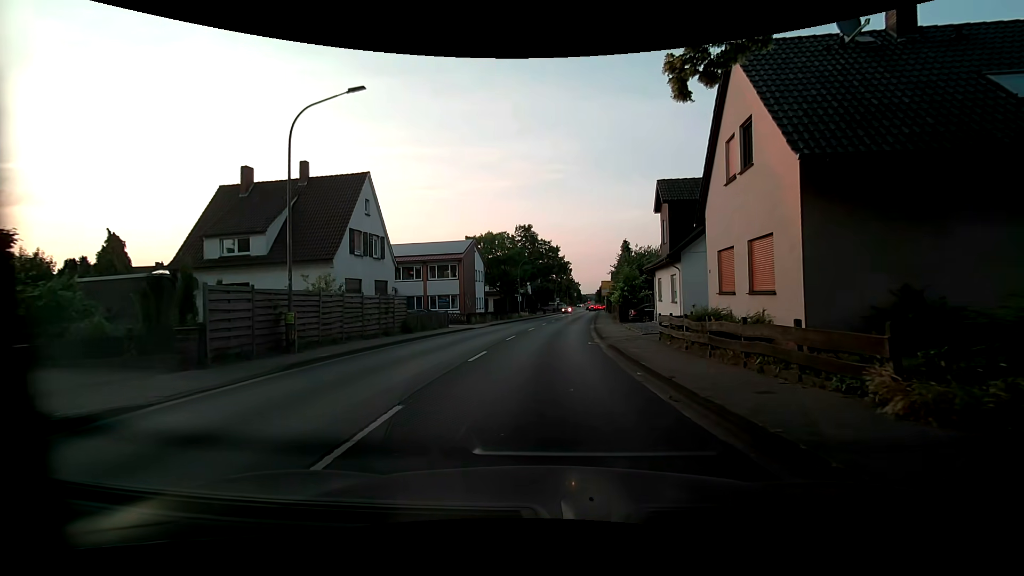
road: primary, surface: asphalt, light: Day
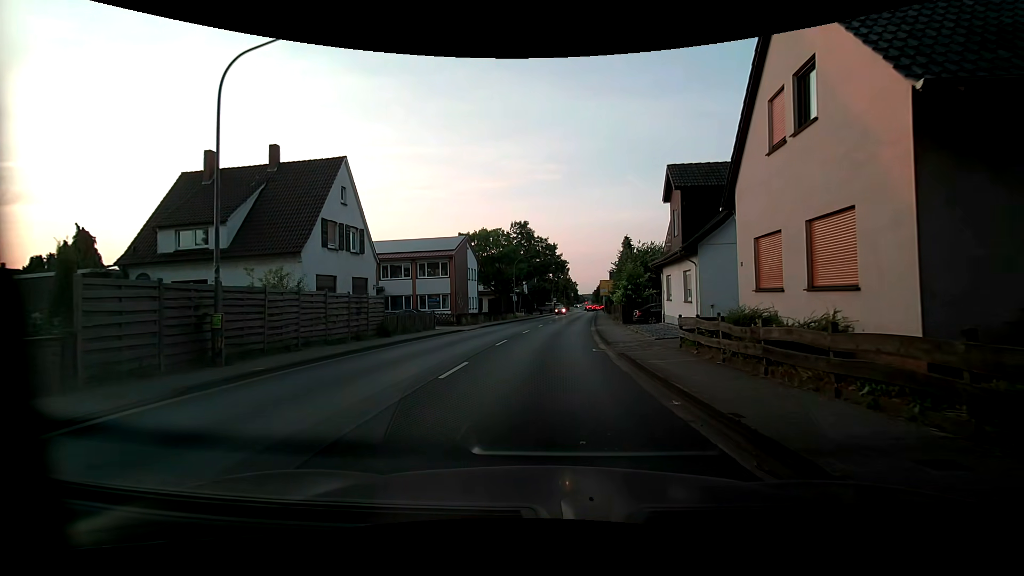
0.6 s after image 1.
(0.0, +3.3) m; -1°
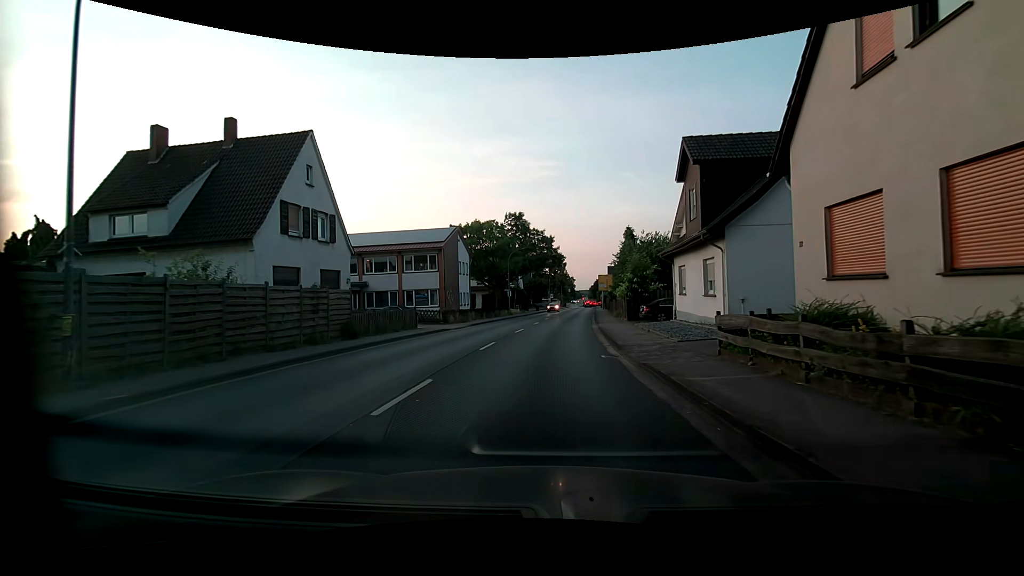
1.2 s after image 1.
(+0.1, +3.7) m; +2°
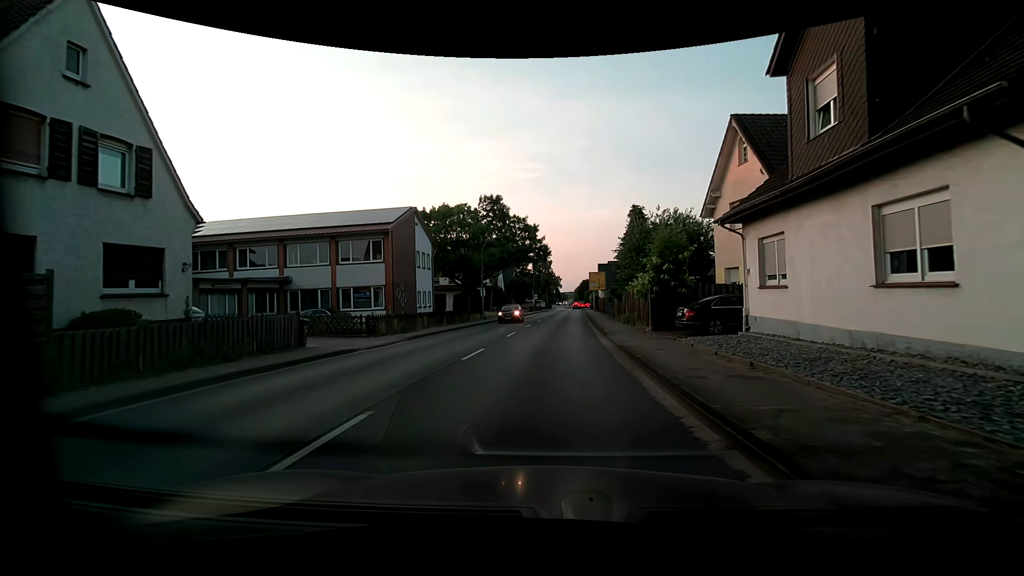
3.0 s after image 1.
(+0.1, +11.8) m; +3°
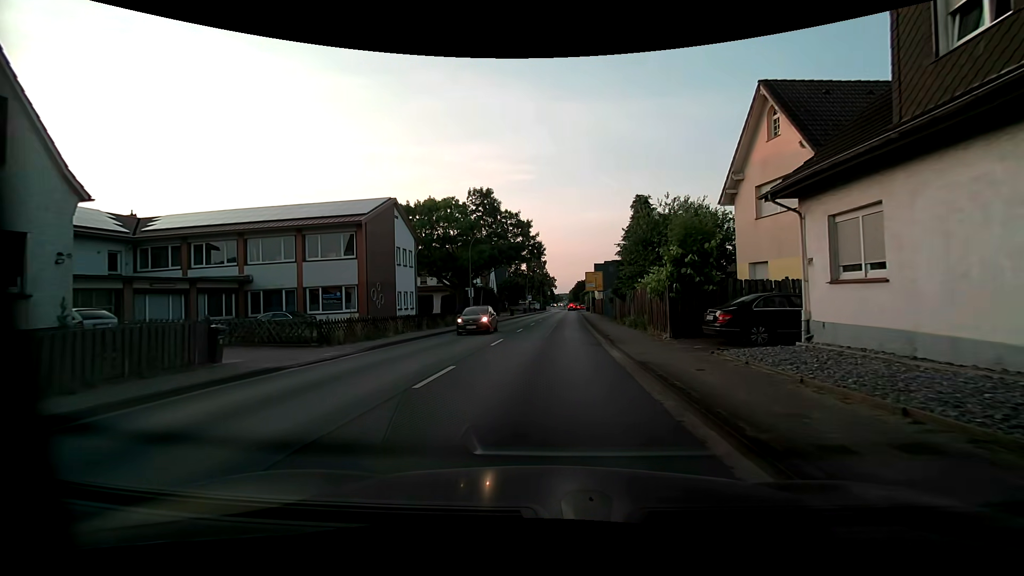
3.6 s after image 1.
(-0.1, +4.1) m; -1°
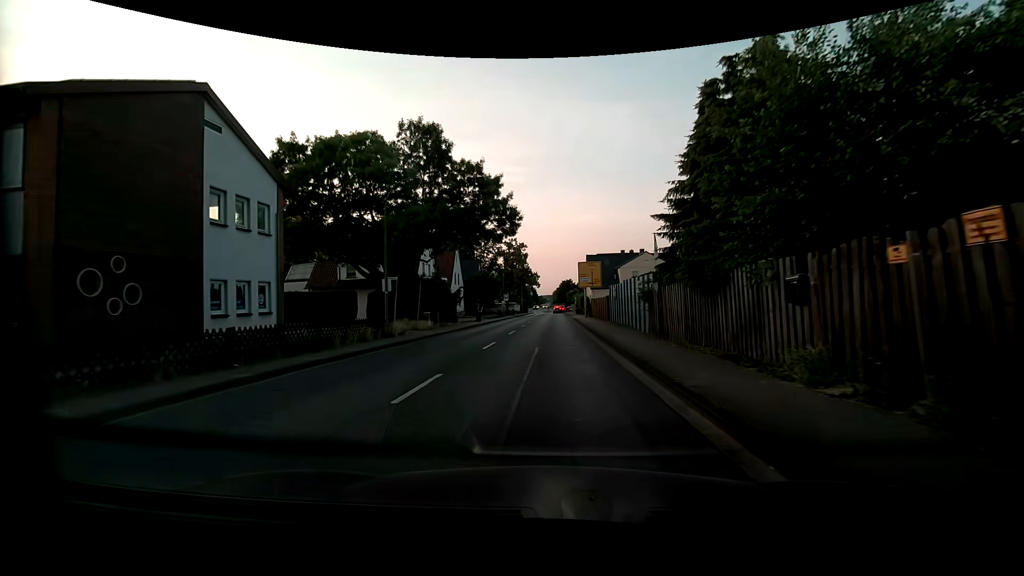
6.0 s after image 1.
(+0.4, +19.4) m; +2°
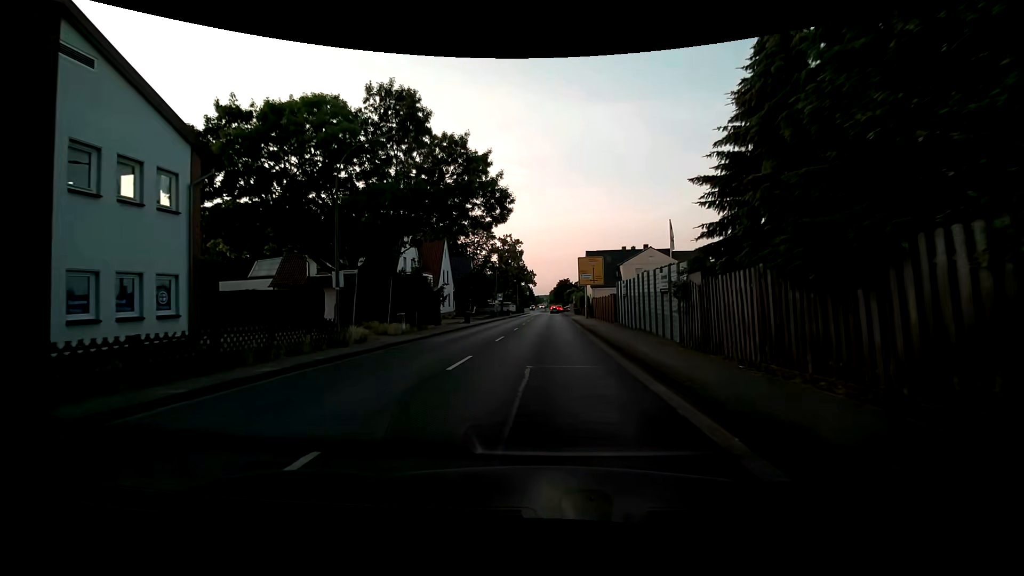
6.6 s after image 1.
(0.0, +5.4) m; 0°
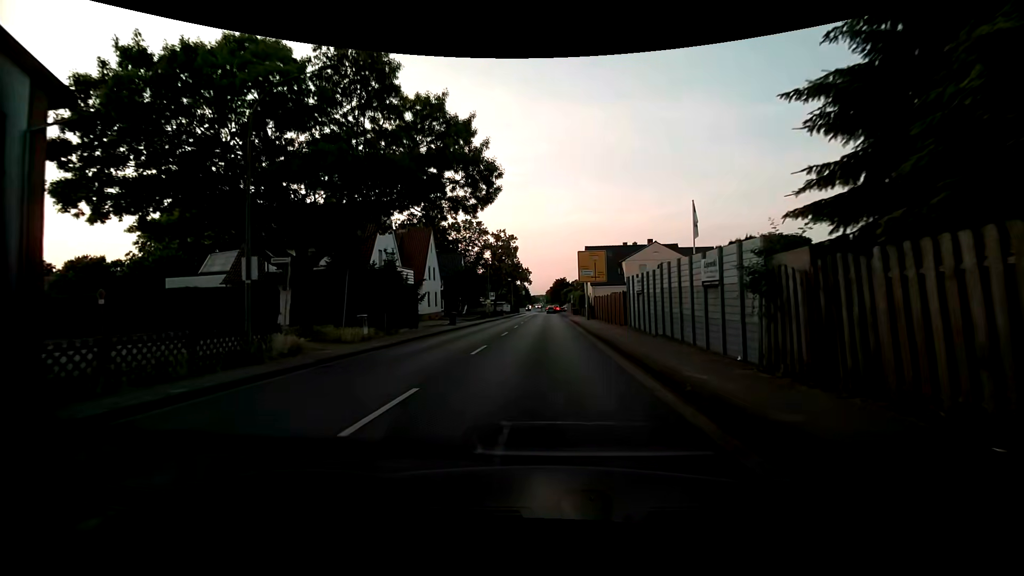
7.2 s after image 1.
(0.0, +5.5) m; 0°
(0, +10) (0, +20) (0, +30) (0, +40) (+1, +50) (+1, +60) (+1, +70) (+1, +80) (+1, +90) (+1, +100) m
